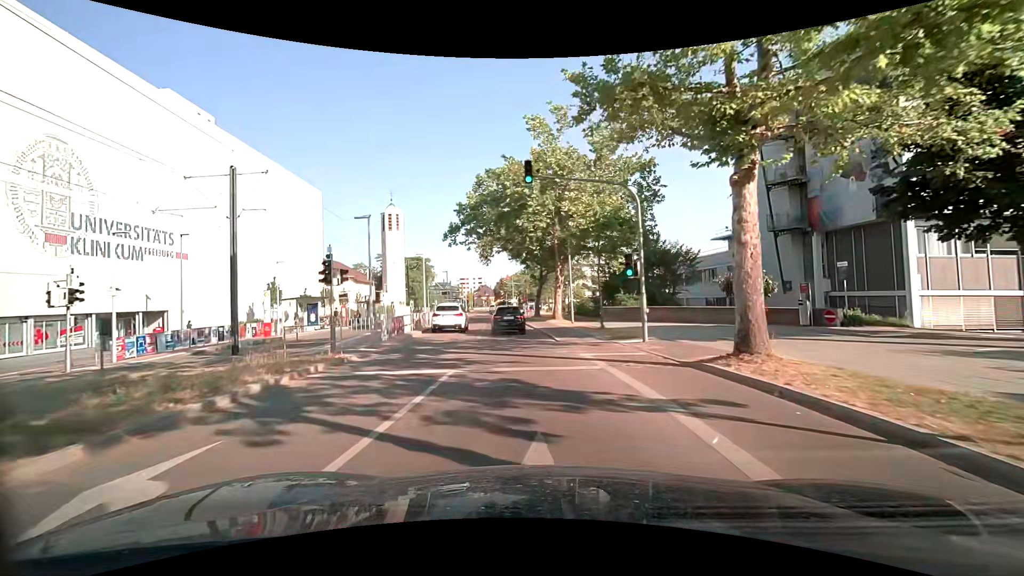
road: secondary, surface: asphalt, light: Day
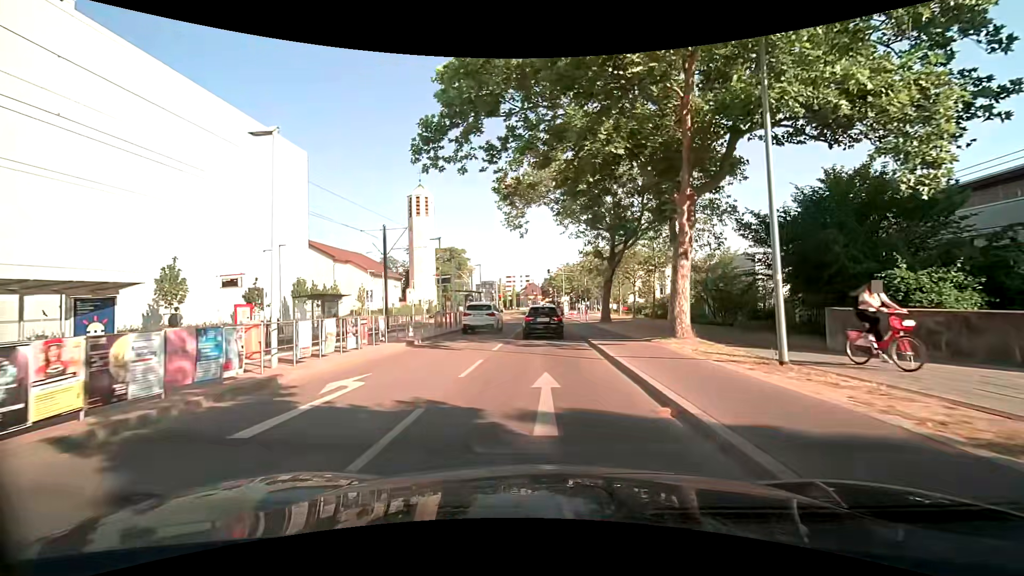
(-1.4, +24.7) m; -5°
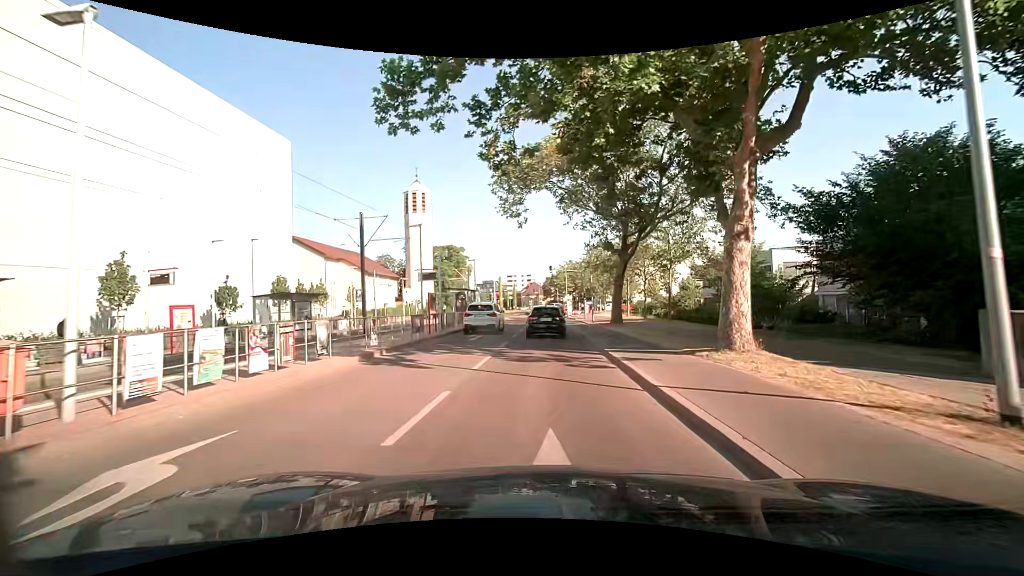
(0.0, +4.6) m; 0°
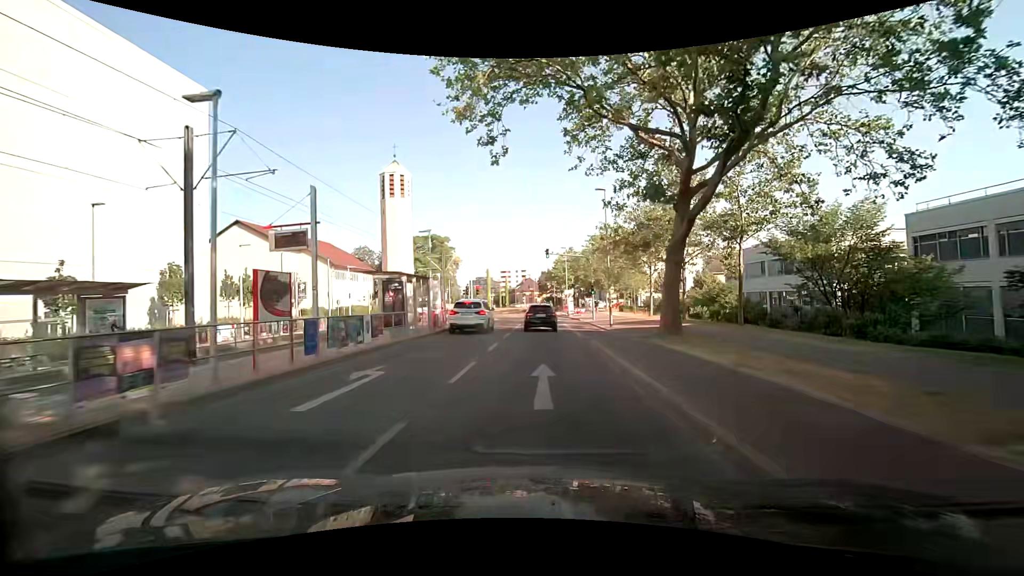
(-0.1, +14.4) m; 0°
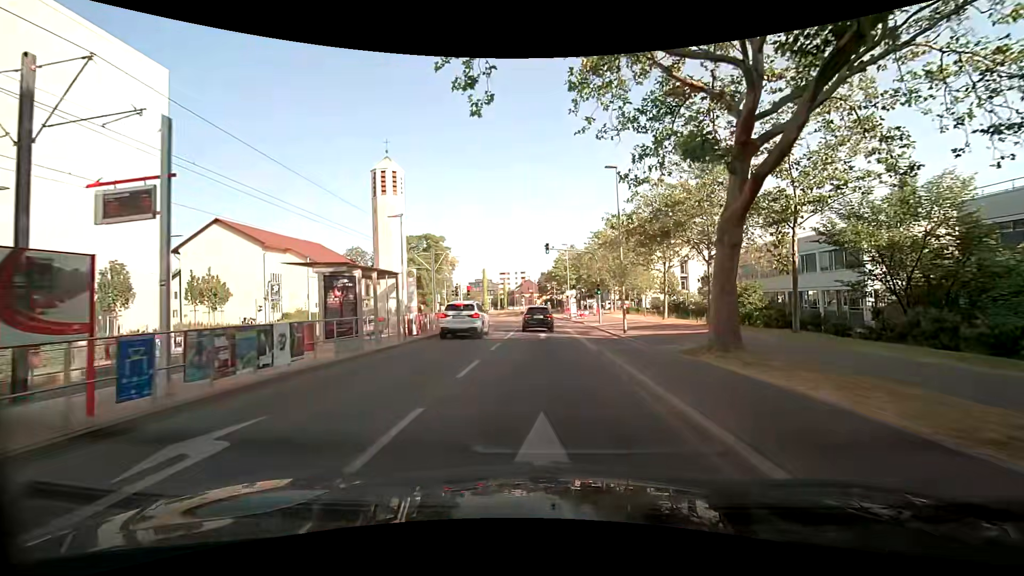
(0.0, +5.1) m; -1°
(0, +10) (0, +20) (+1, +30) (0, +40) (0, +50) (-1, +60) (-1, +70) (-1, +80) (0, +90) (0, +100) m
